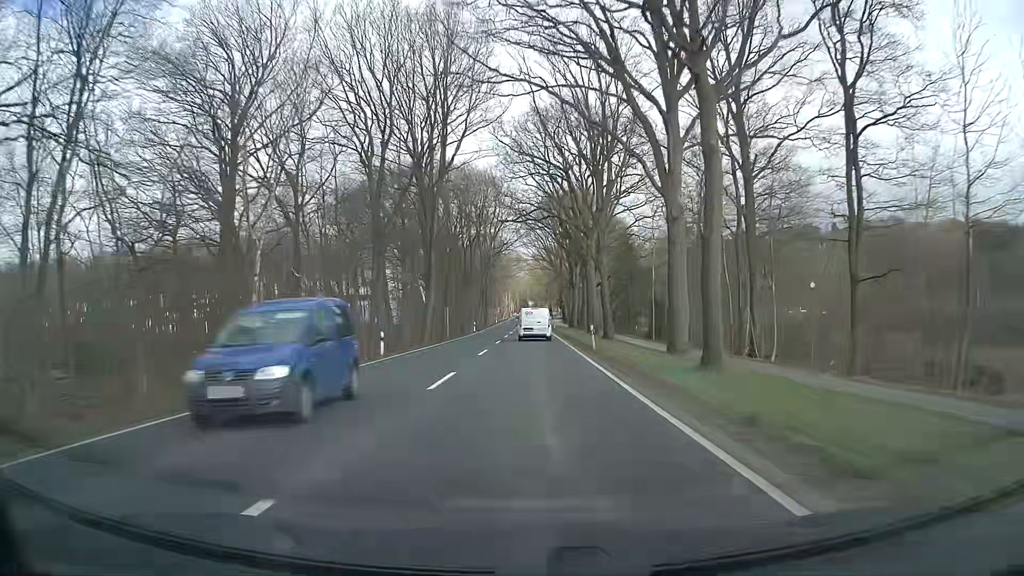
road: primary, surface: asphalt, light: Day
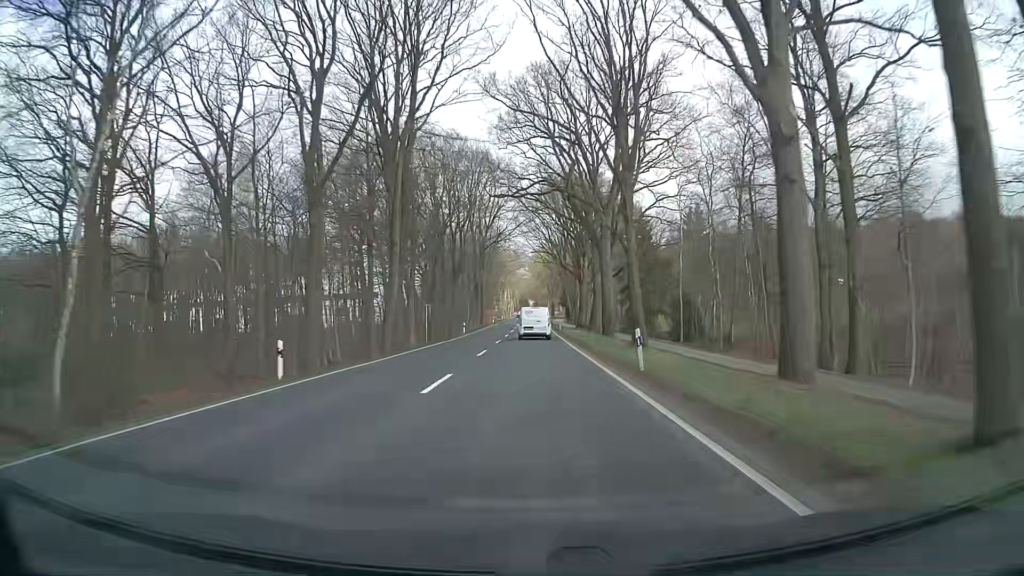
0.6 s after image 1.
(0.0, +13.2) m; 0°
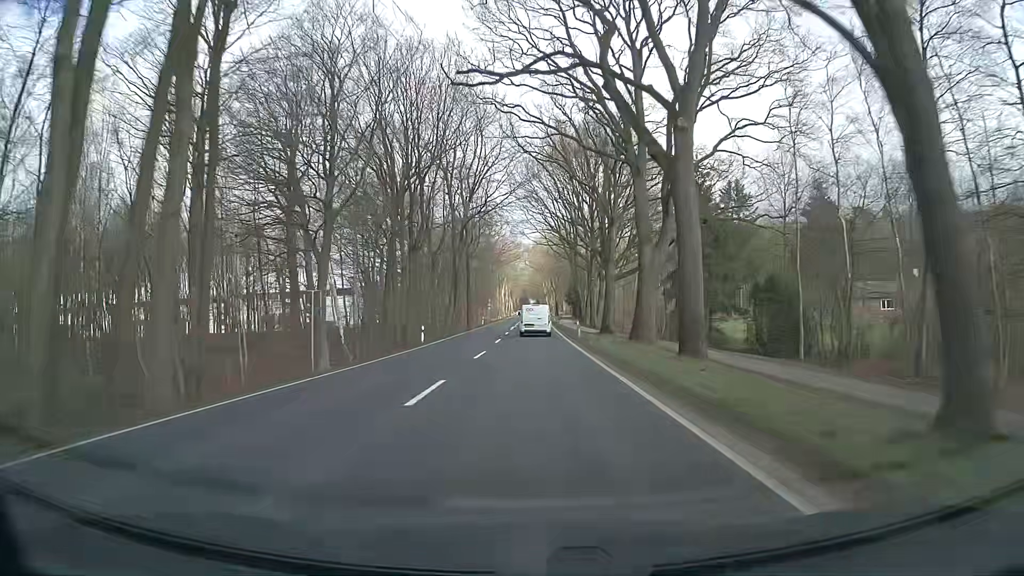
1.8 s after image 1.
(-0.1, +26.5) m; 0°
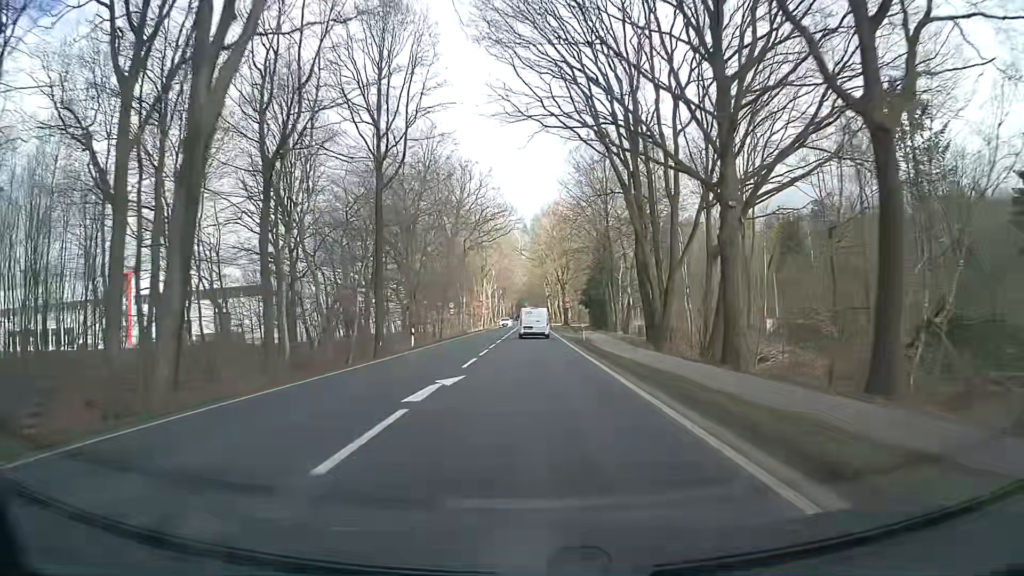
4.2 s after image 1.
(0.0, +53.8) m; 0°
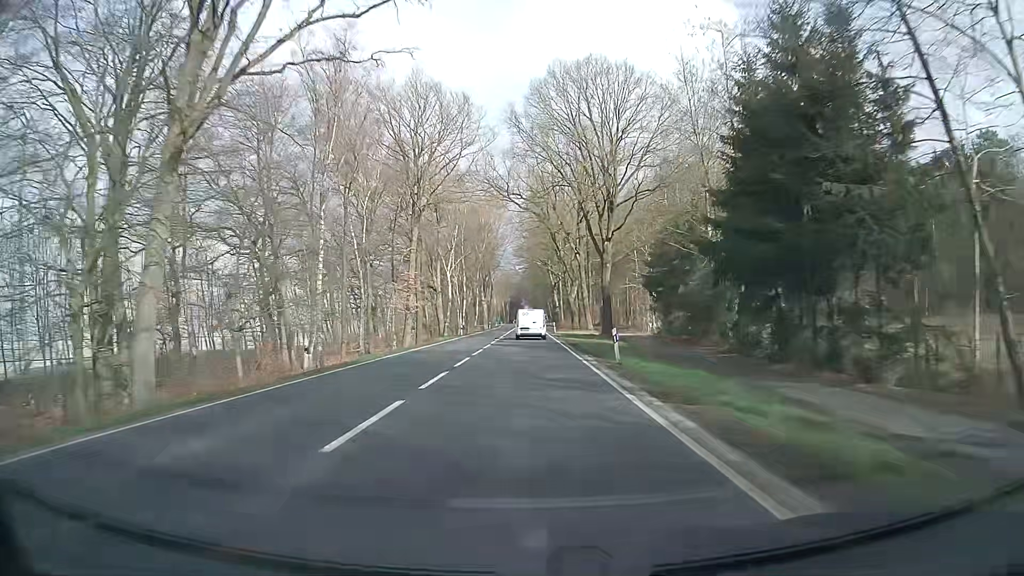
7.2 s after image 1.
(+0.1, +68.5) m; 0°
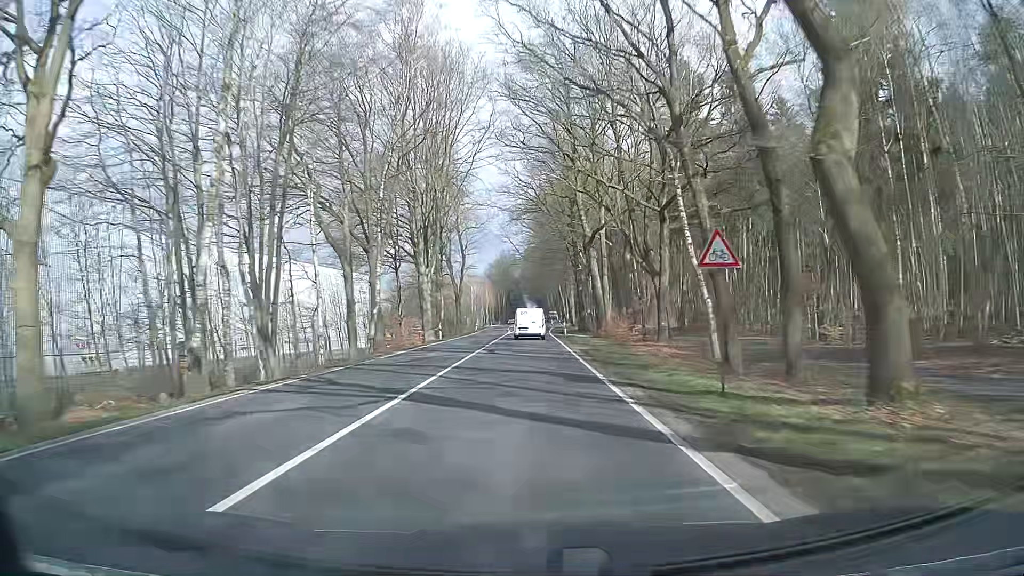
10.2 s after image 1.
(-0.4, +69.6) m; -1°
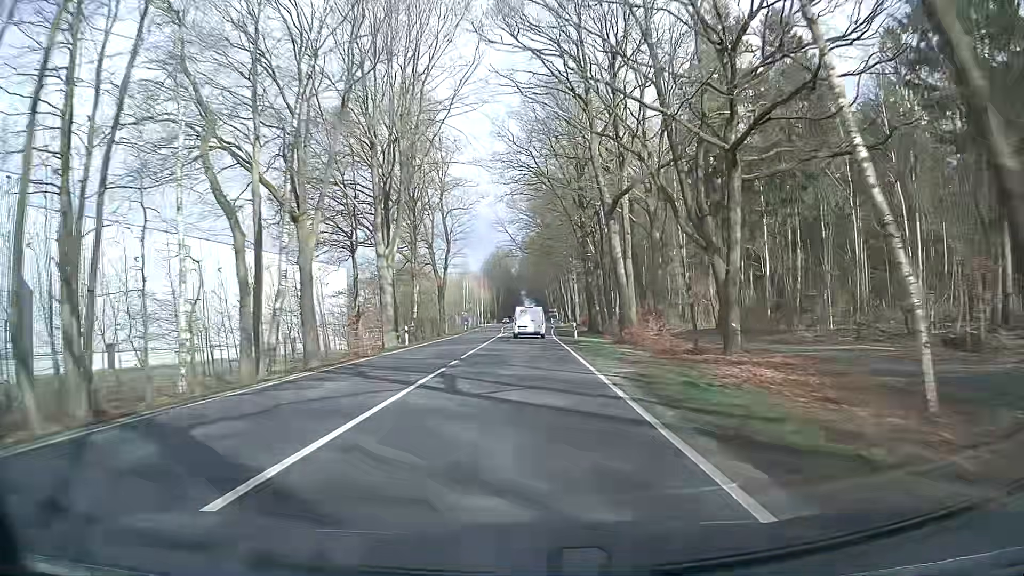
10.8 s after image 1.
(0.0, +13.8) m; 0°
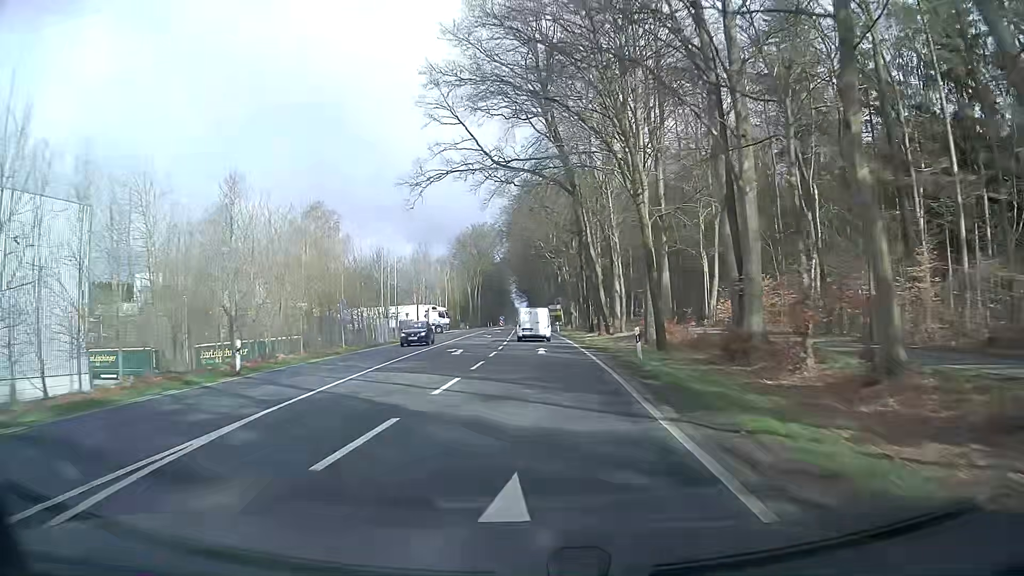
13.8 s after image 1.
(+0.1, +67.9) m; +1°
(0, +10) (0, +20) (0, +30) (0, +40) (0, +50) (-1, +60) (-1, +70) (-1, +80) (-1, +90) (-1, +100) m
